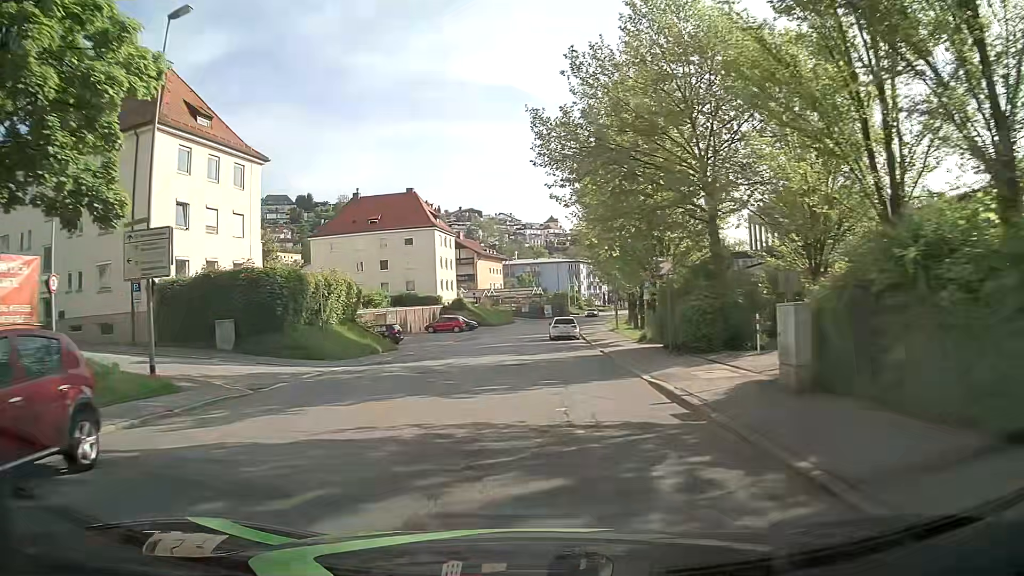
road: tertiary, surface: asphalt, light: Day
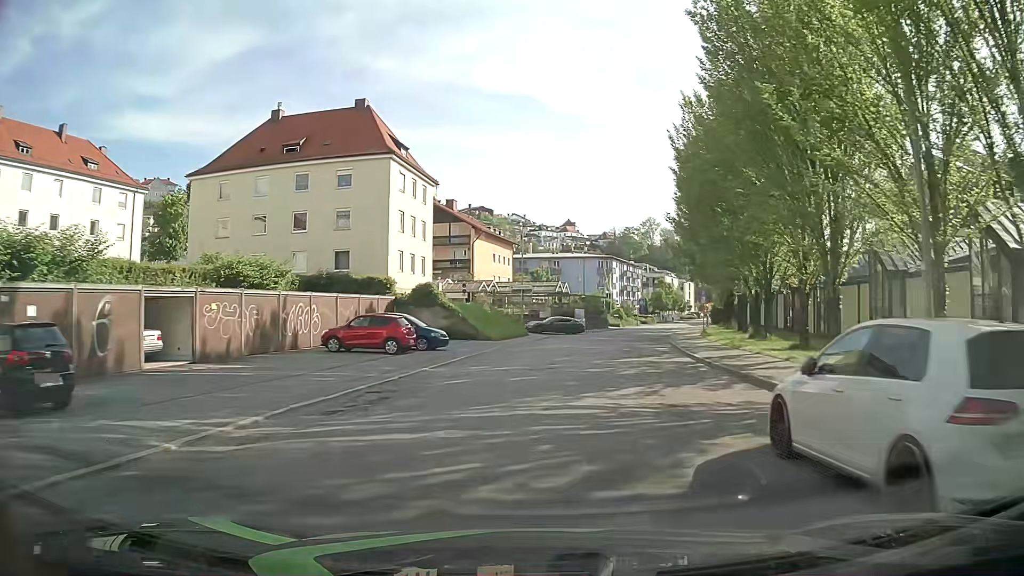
(-1.5, +37.0) m; -1°
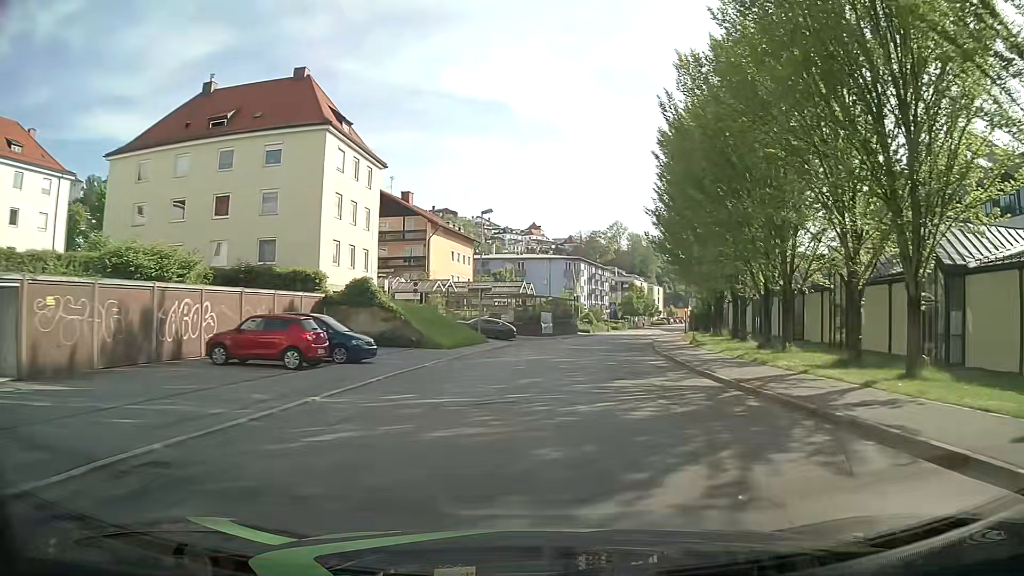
(+0.2, +7.4) m; +4°
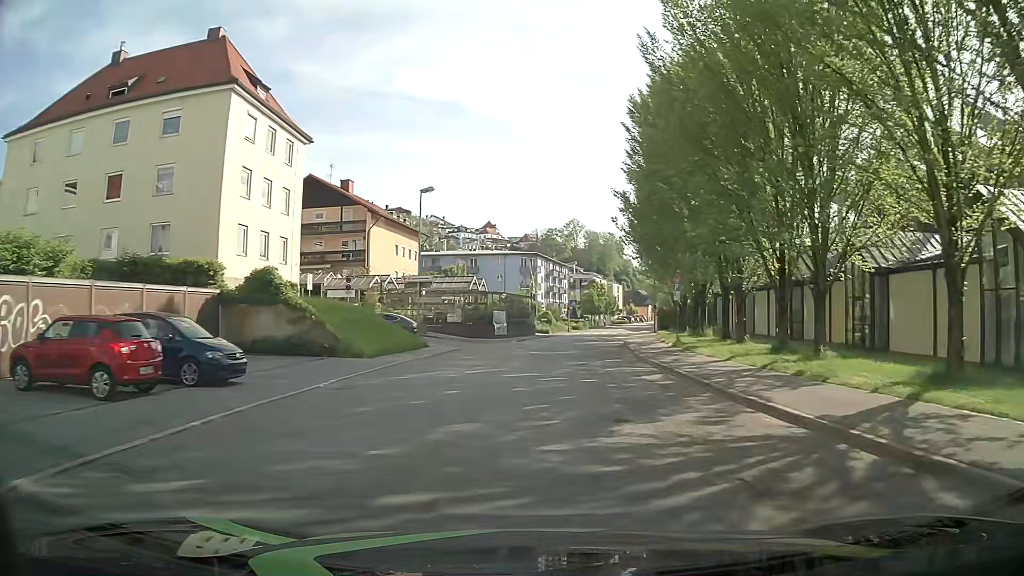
(+0.2, +7.4) m; +3°
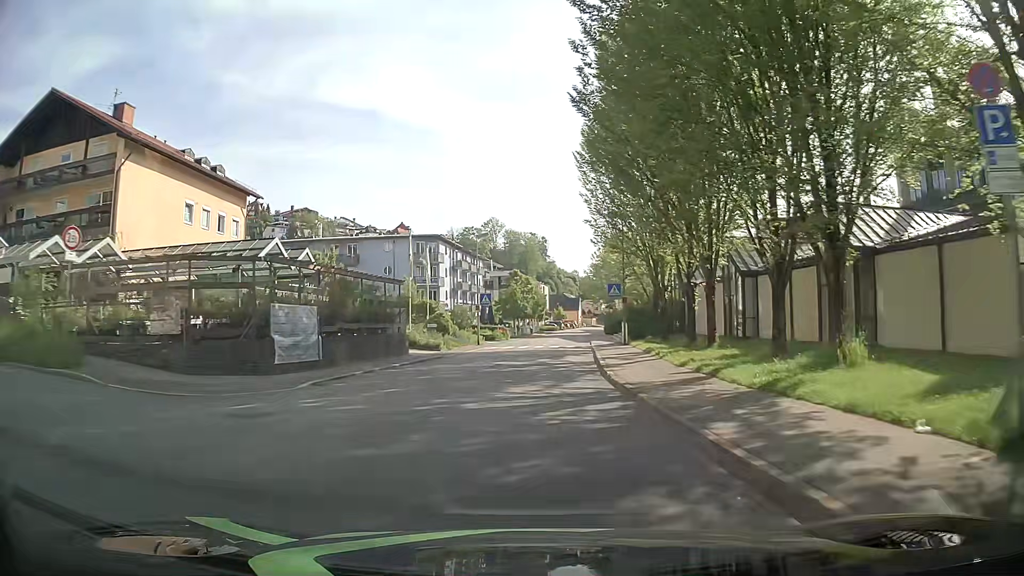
(+2.3, +29.7) m; +7°
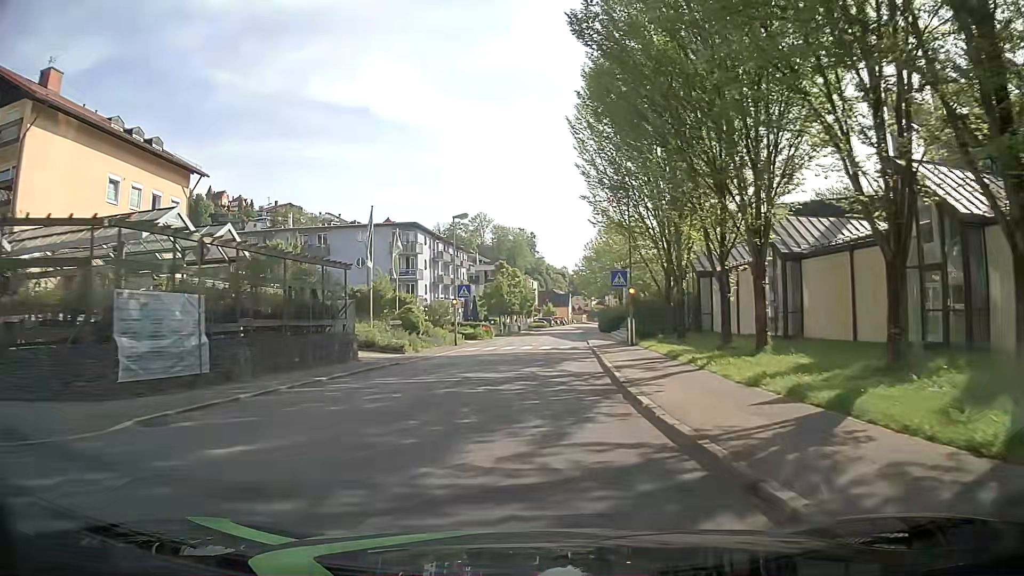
(0.0, +7.5) m; +1°
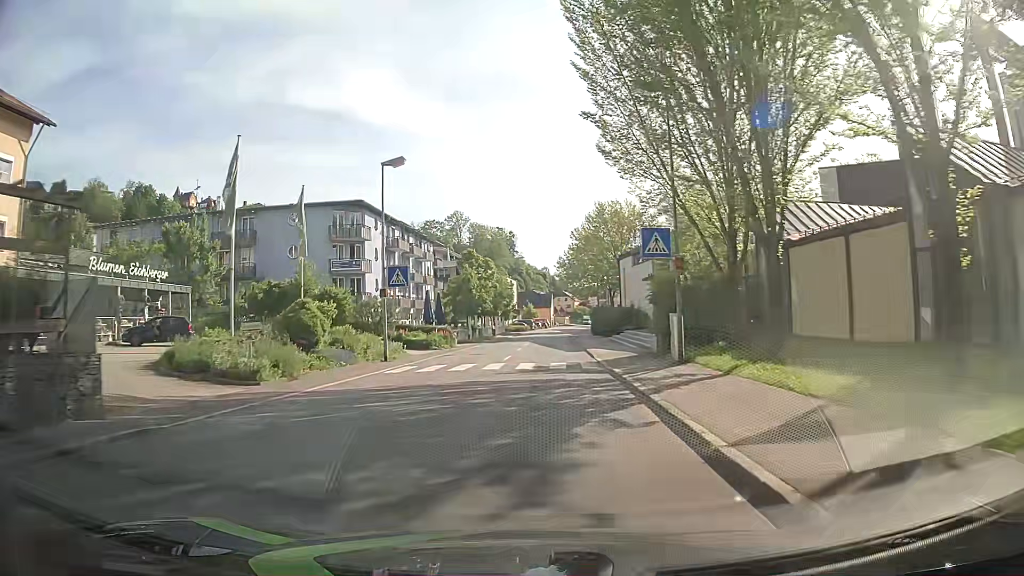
(+0.3, +15.1) m; +2°
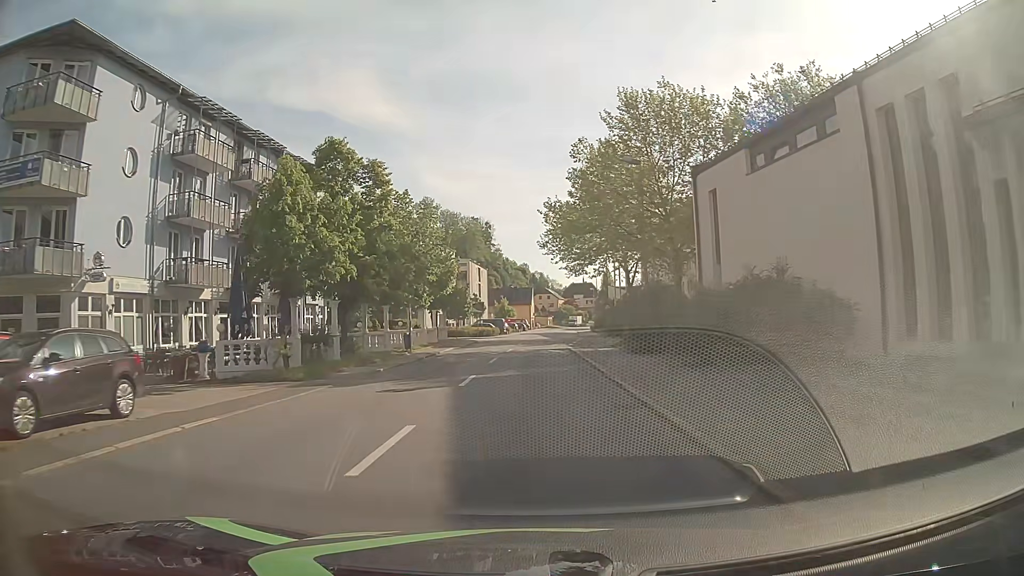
(+0.7, +37.9) m; +2°
